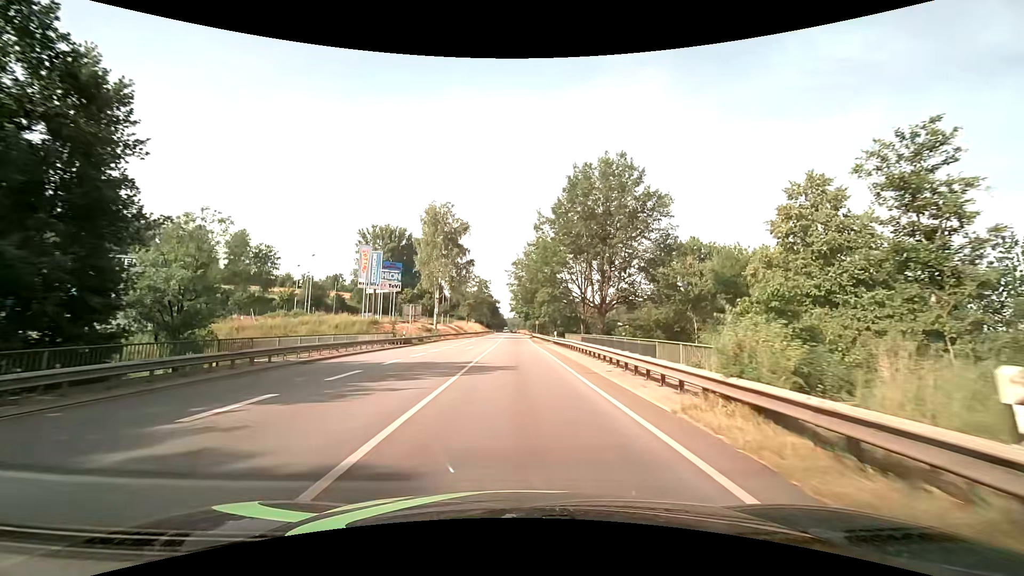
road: primary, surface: asphalt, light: Day
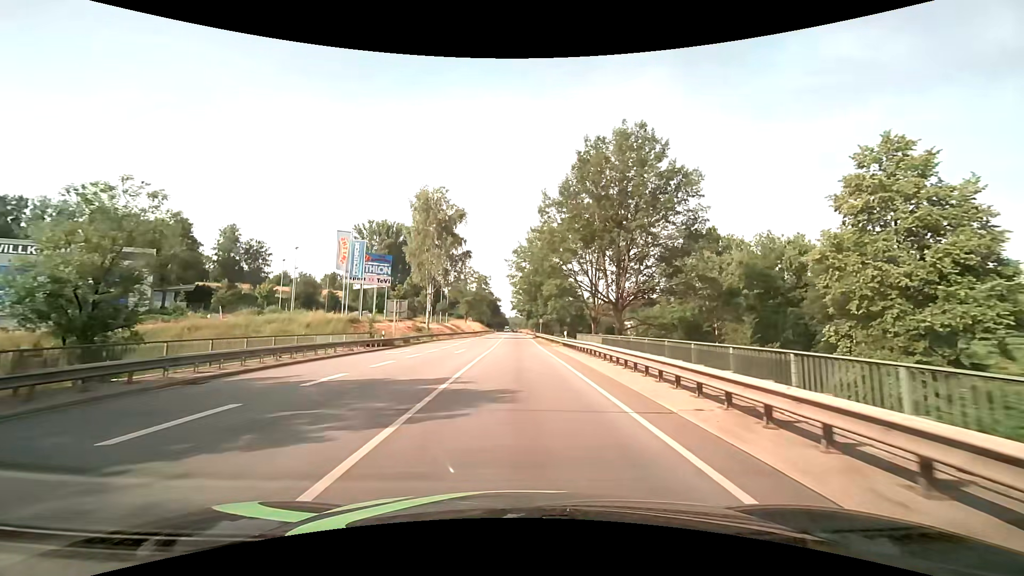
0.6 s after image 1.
(0.0, +7.6) m; 0°
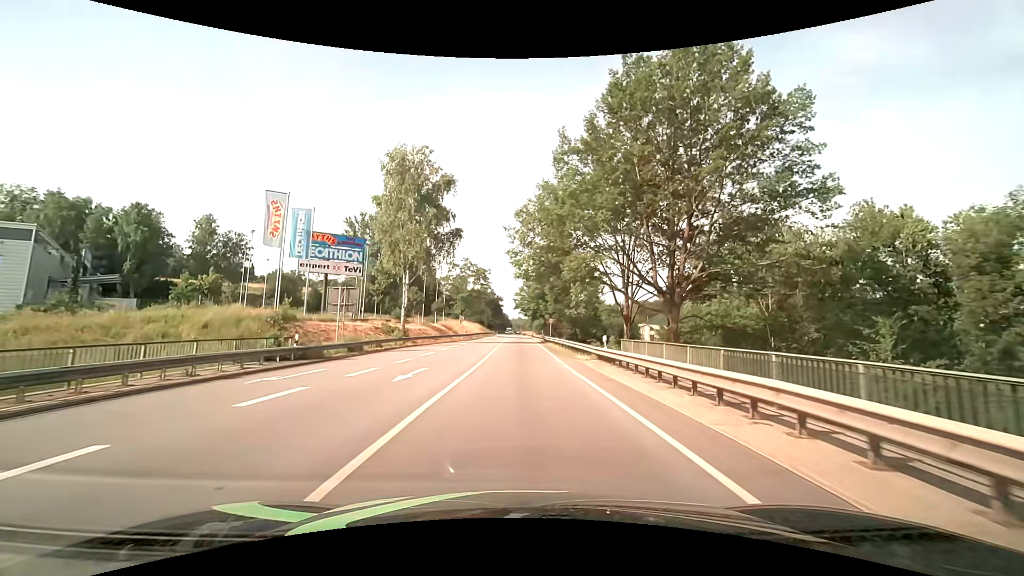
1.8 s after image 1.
(-0.1, +15.2) m; 0°
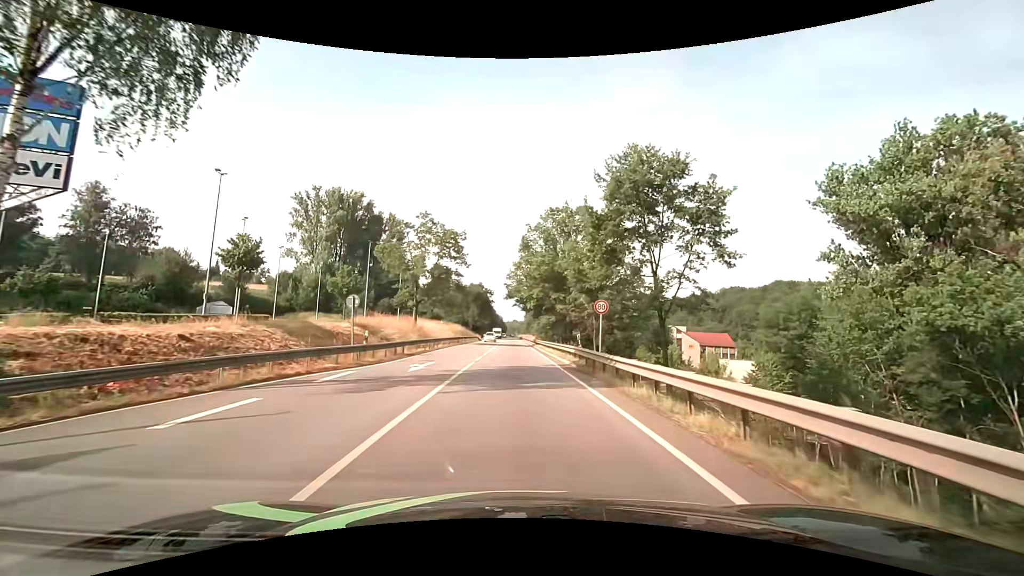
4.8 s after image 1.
(+0.2, +38.0) m; +1°
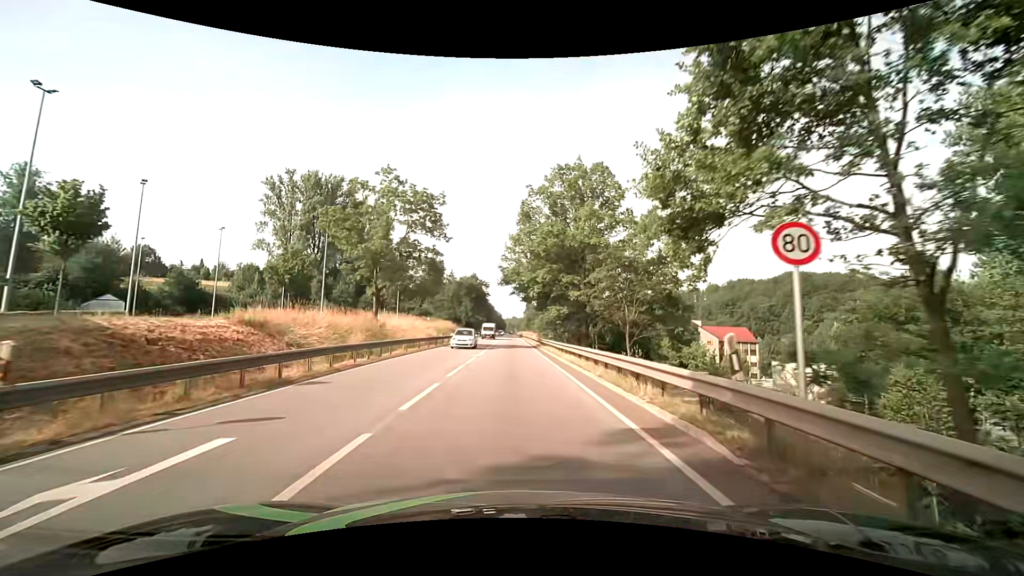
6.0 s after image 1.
(0.0, +15.2) m; 0°
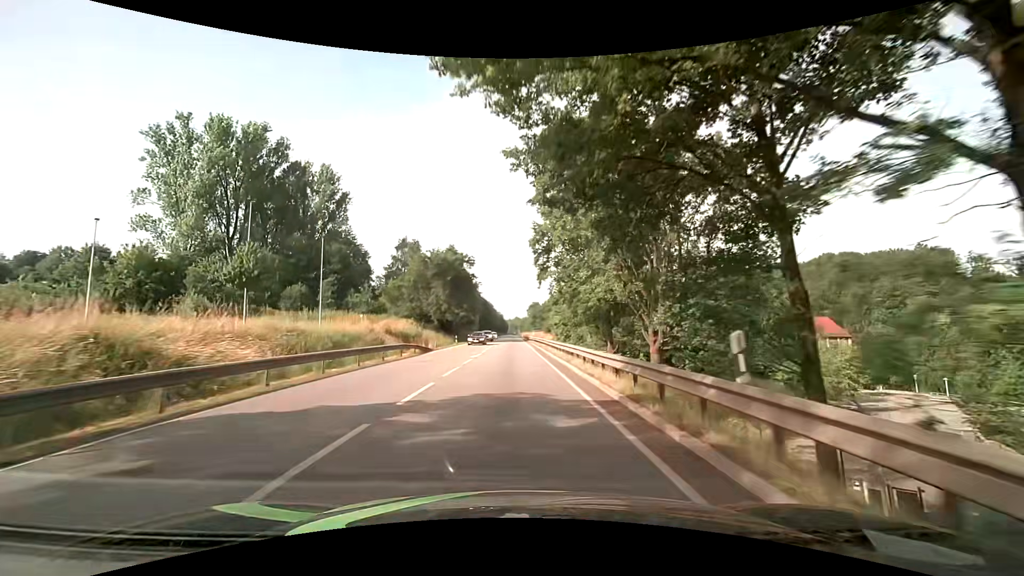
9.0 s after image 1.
(+0.2, +41.2) m; 0°
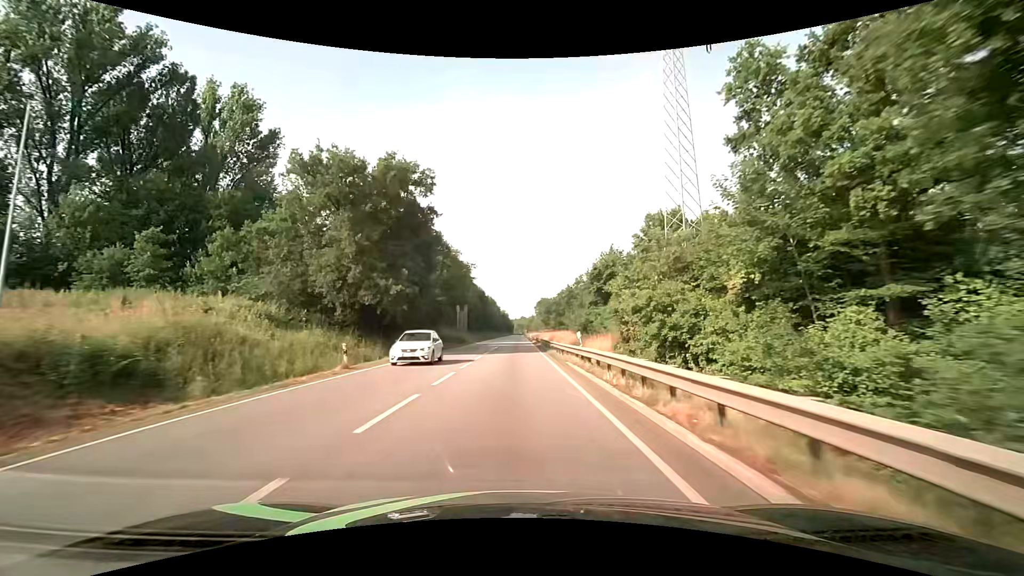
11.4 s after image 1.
(0.0, +39.3) m; 0°
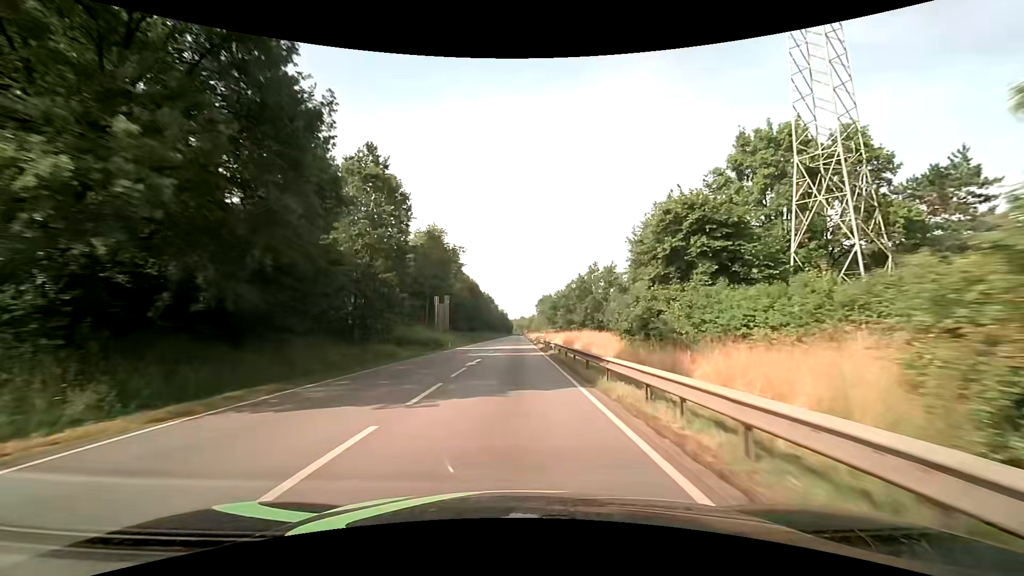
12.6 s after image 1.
(0.0, +21.6) m; 0°
(0, +10) (0, +20) (0, +30) (0, +40) (0, +50) (0, +60) (0, +70) (0, +80) (0, +90) (0, +100) m
